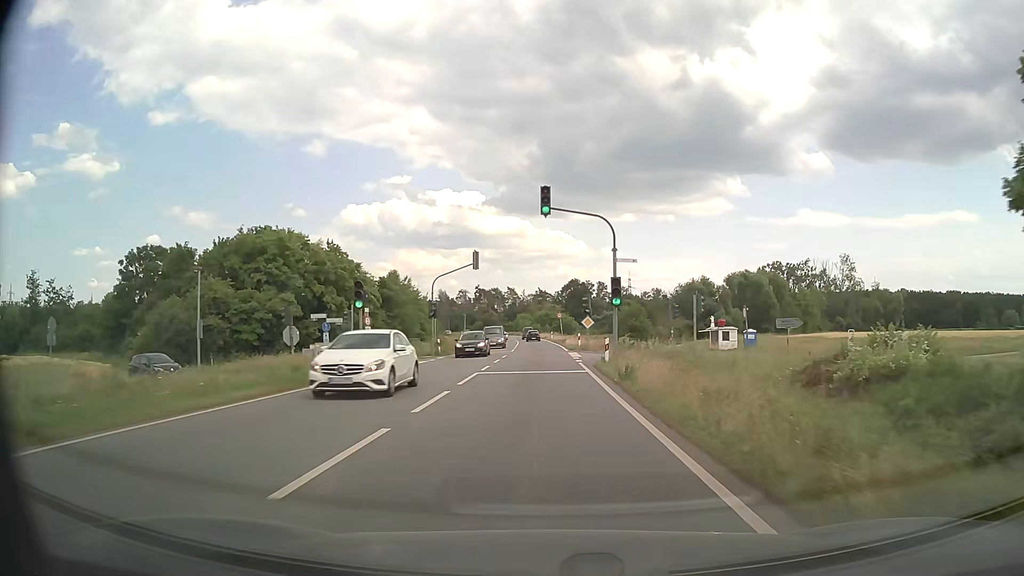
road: primary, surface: asphalt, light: Day
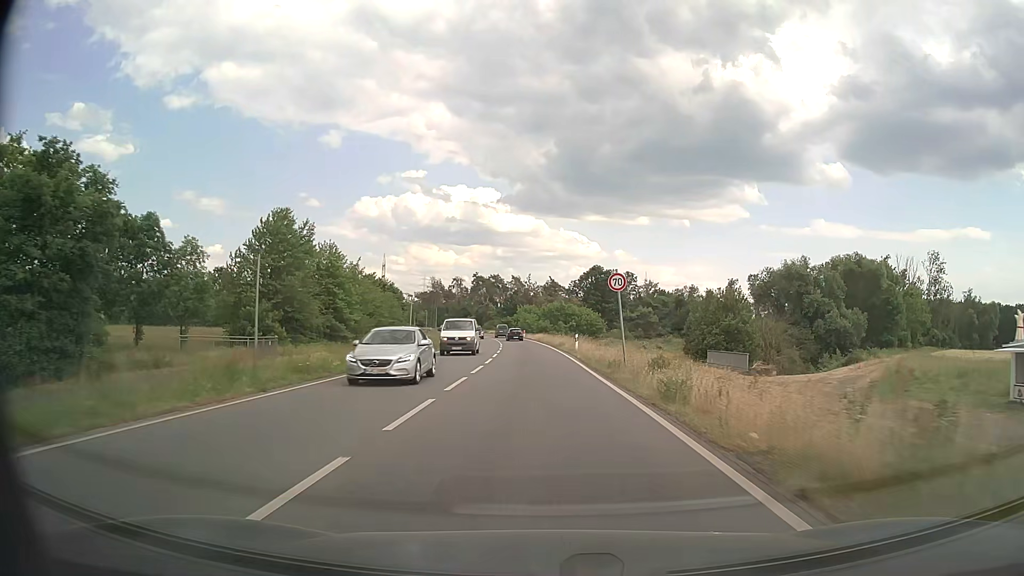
(-0.3, +51.0) m; -1°
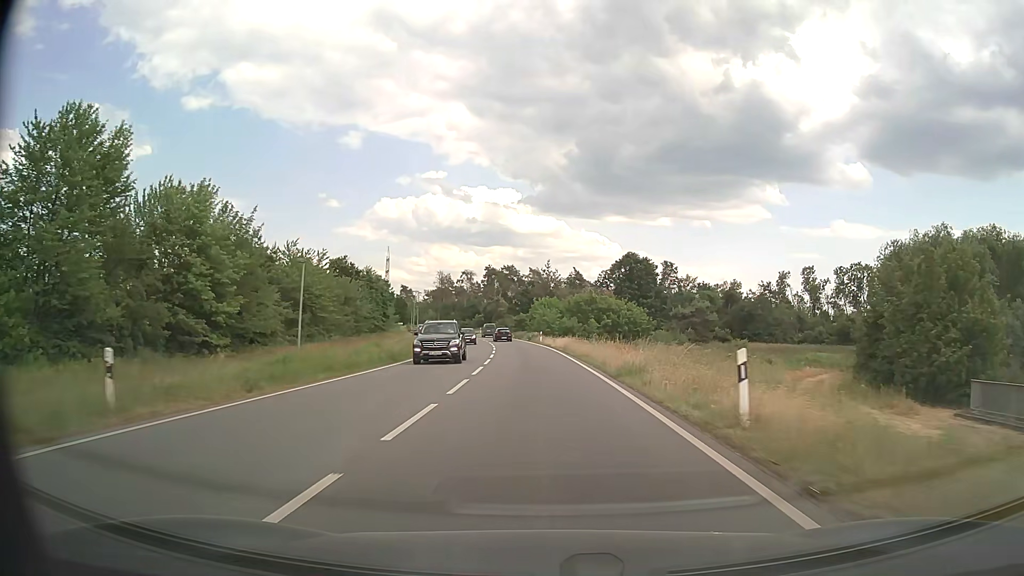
(-0.4, +31.1) m; -2°
(0, +10) (0, +20) (-1, +30) (-1, +40) (-2, +50) (-3, +60) (-4, +70) (-5, +80) (-7, +90) (-9, +99) m
